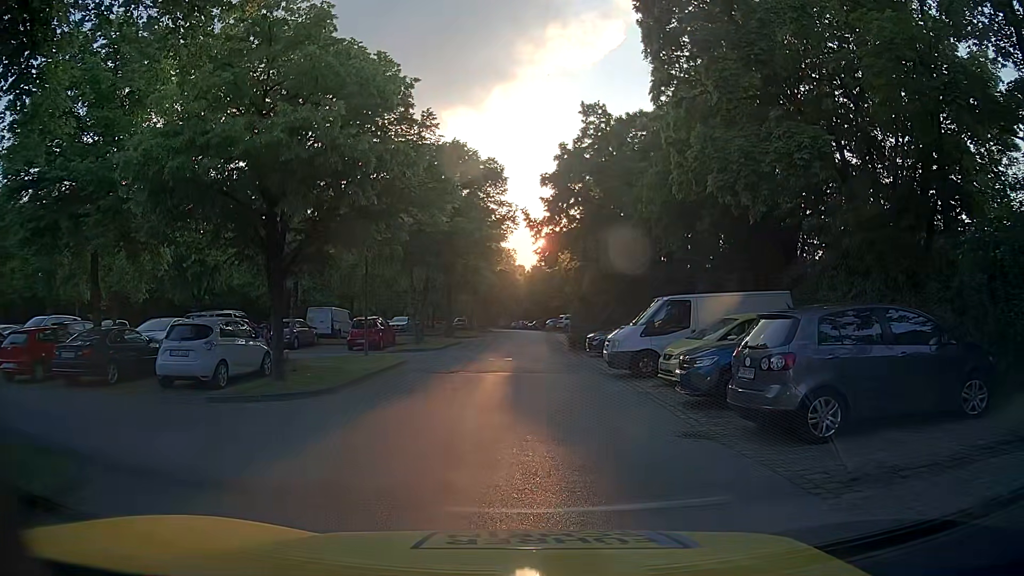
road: service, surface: asphalt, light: Day
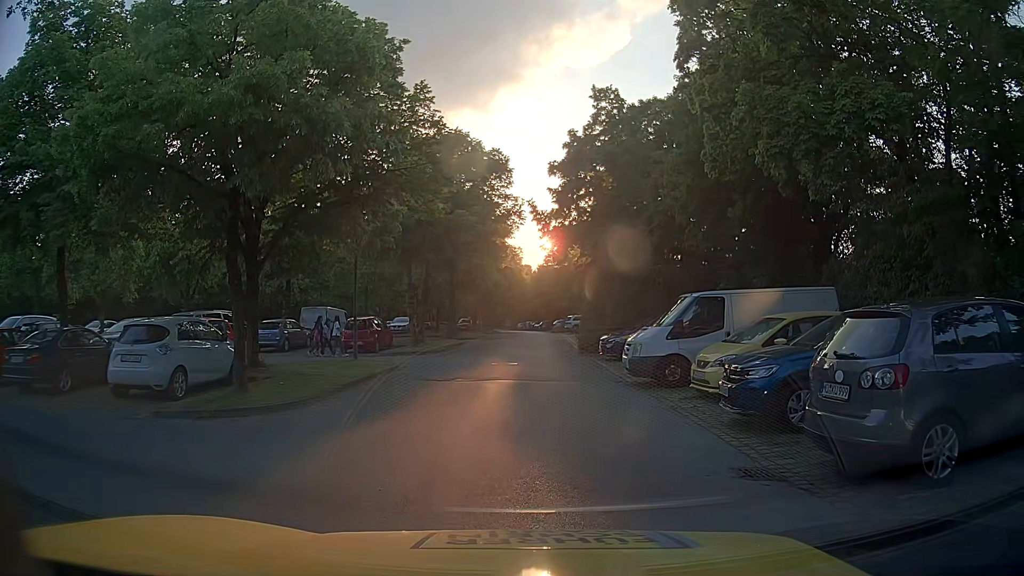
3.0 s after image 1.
(0.0, +2.3) m; 0°
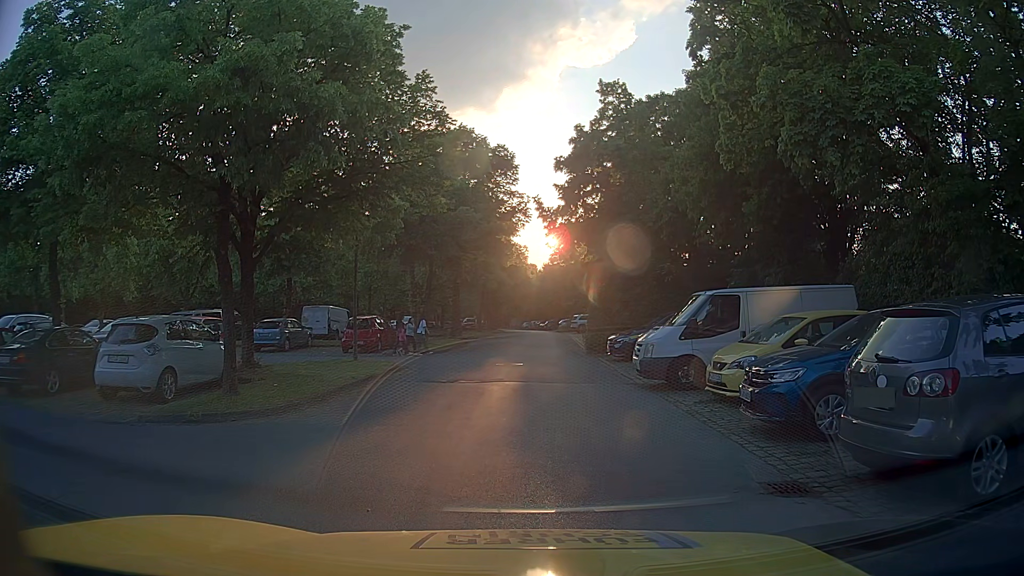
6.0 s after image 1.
(0.0, +0.7) m; 0°
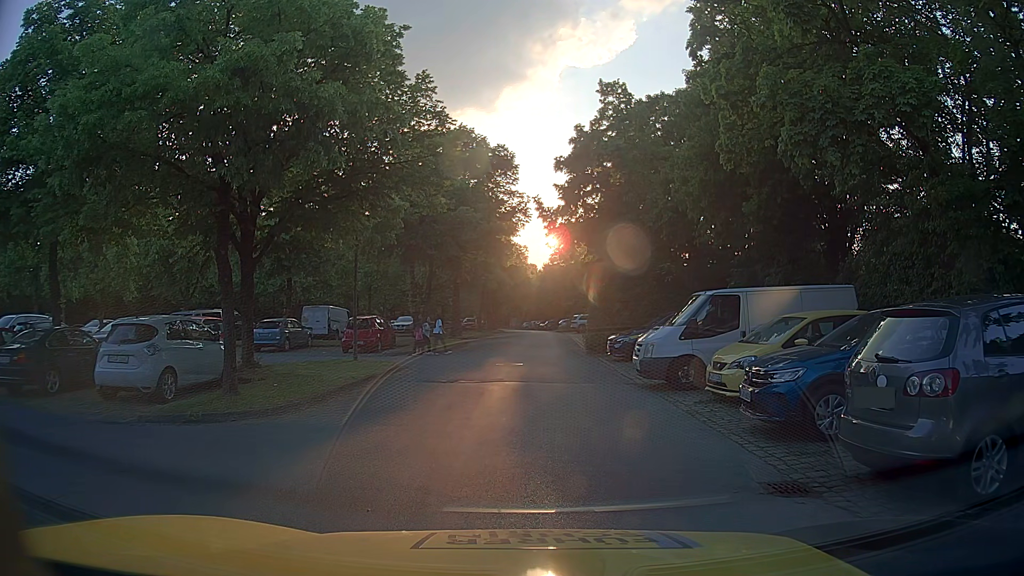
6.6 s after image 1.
(0.0, 0.0) m; 0°
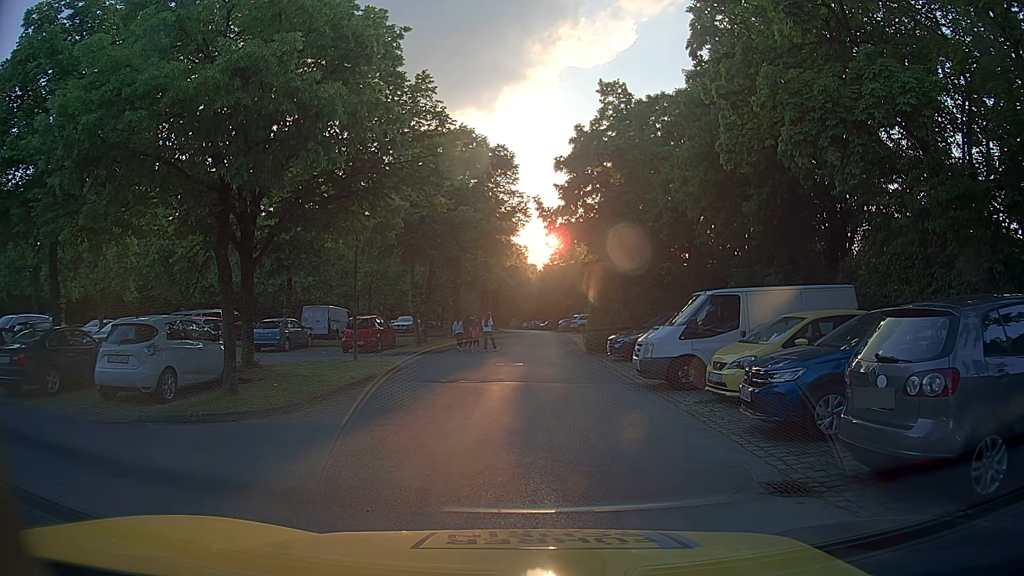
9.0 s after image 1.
(0.0, 0.0) m; 0°
